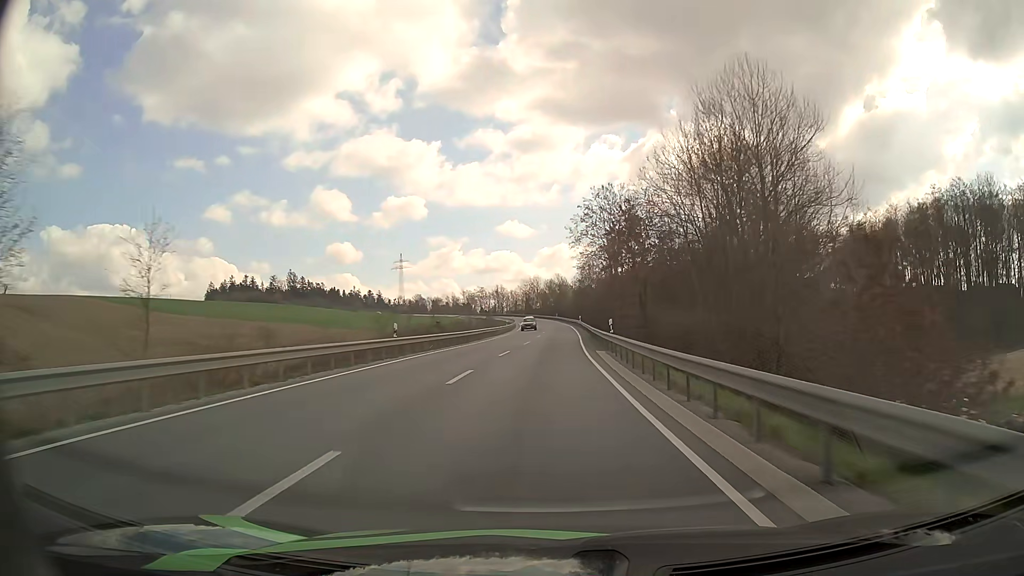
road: secondary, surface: asphalt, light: Day
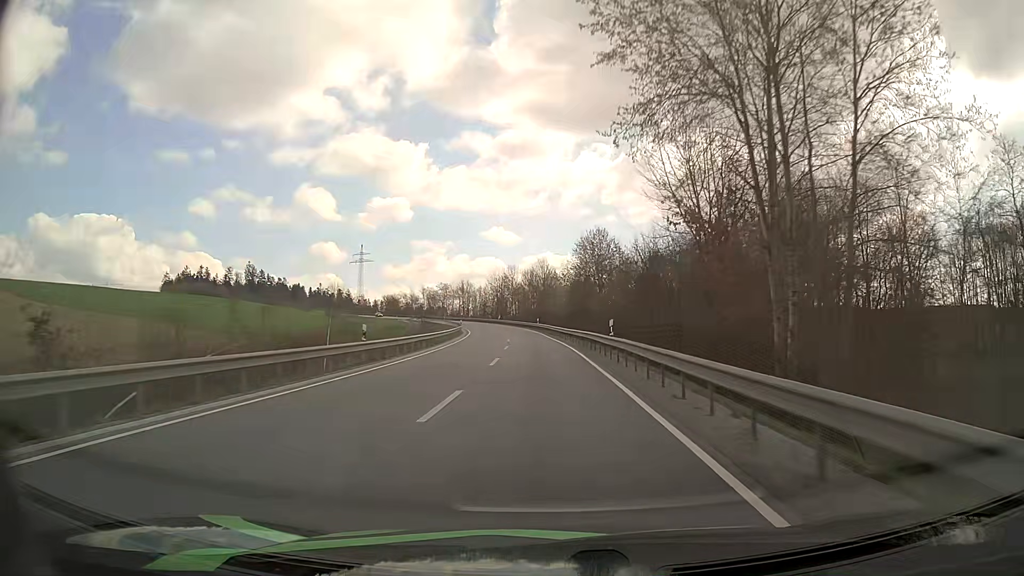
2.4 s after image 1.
(+0.9, +56.4) m; +1°
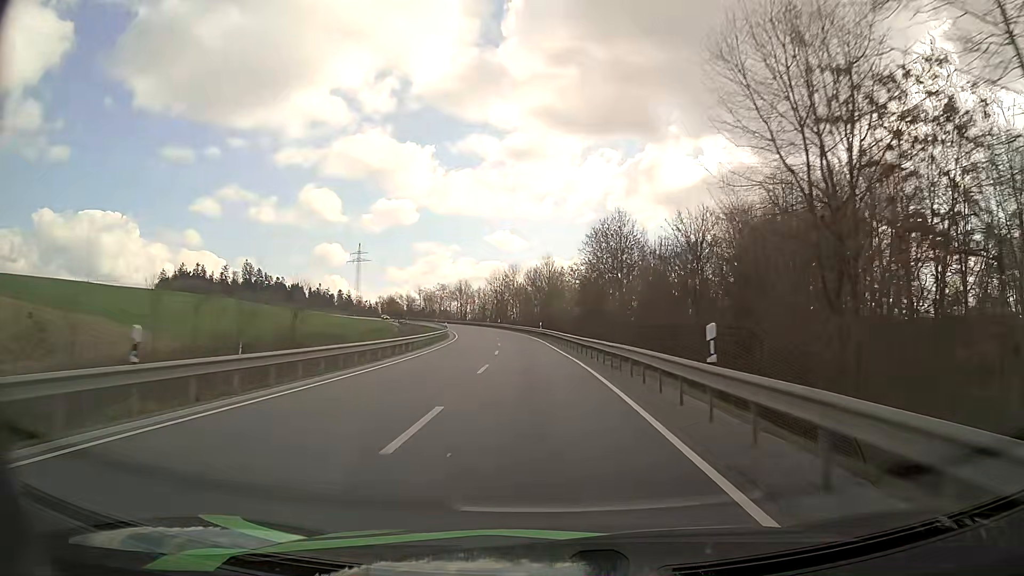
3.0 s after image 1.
(-0.1, +14.3) m; 0°
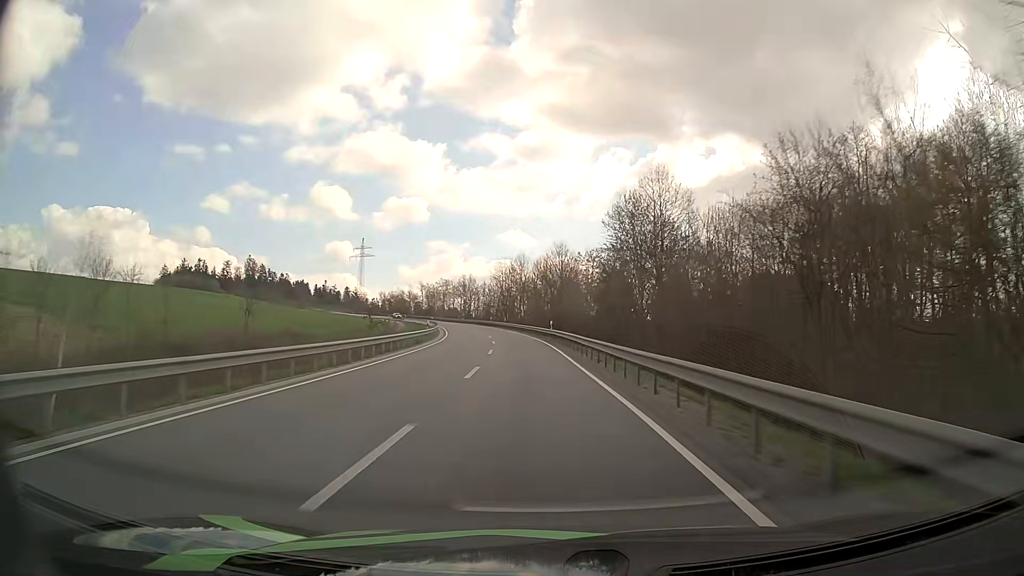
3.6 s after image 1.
(-0.1, +14.4) m; -1°
